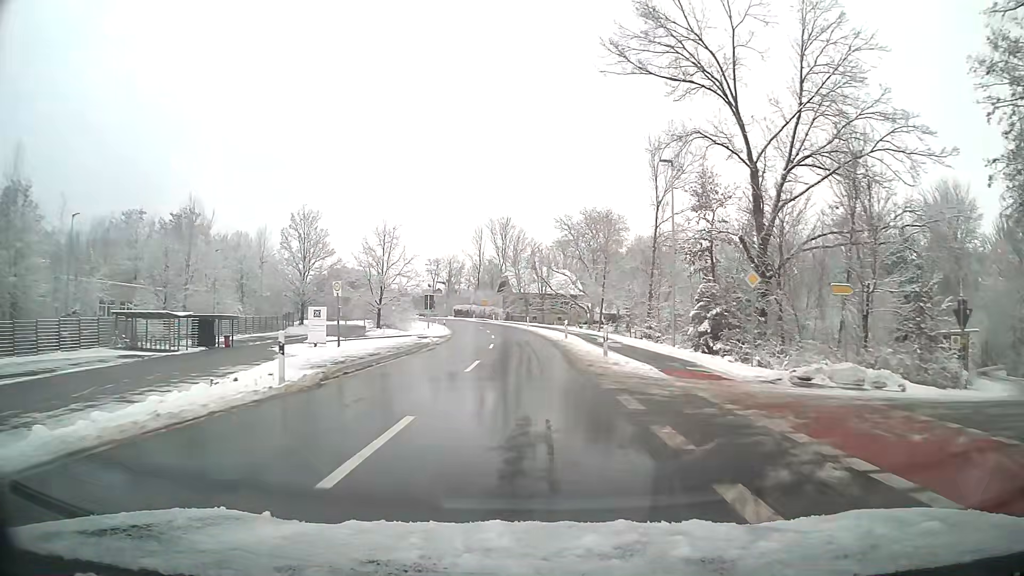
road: tertiary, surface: asphalt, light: Day
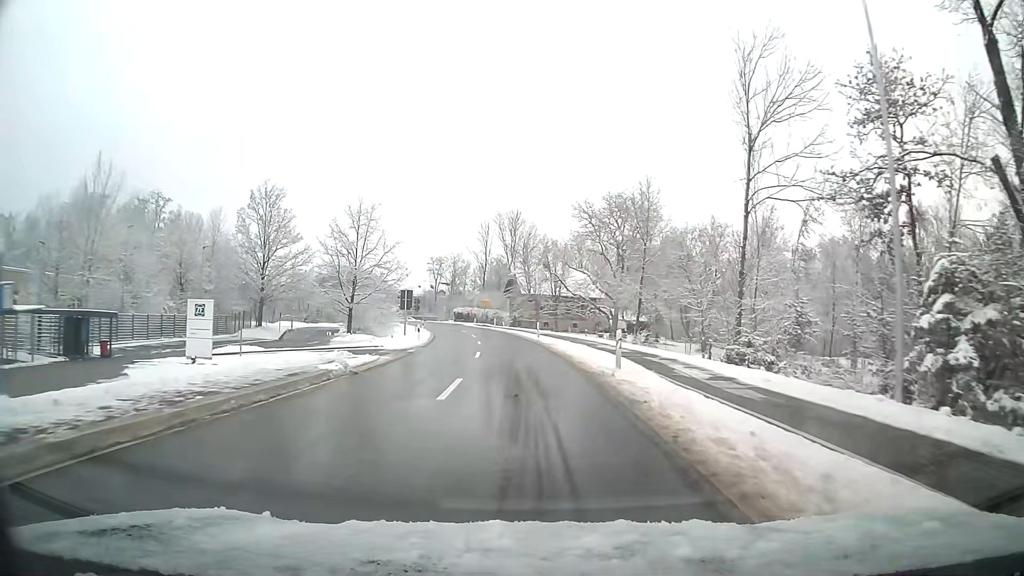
(-0.2, +18.1) m; -1°
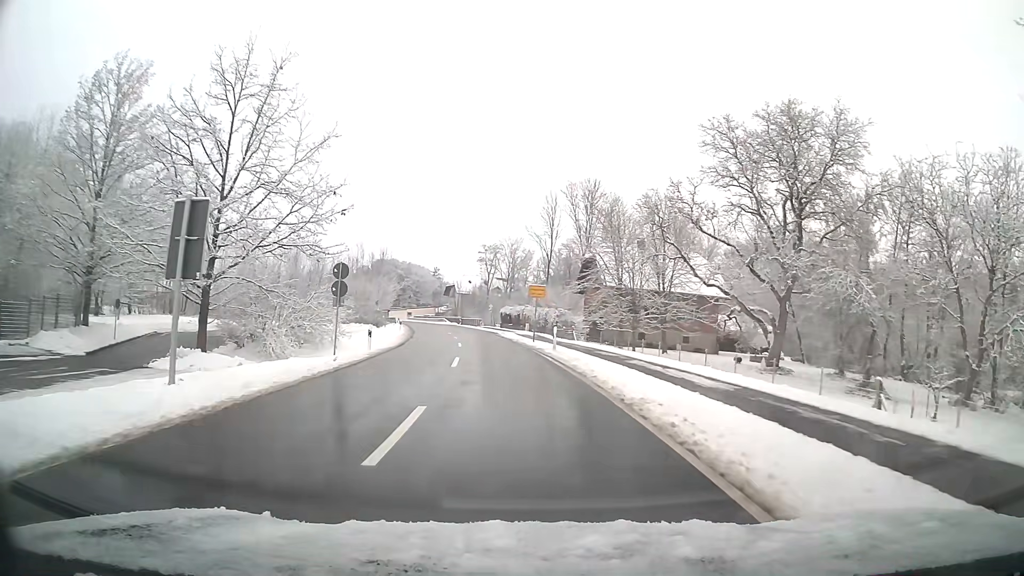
(-1.9, +41.2) m; -6°
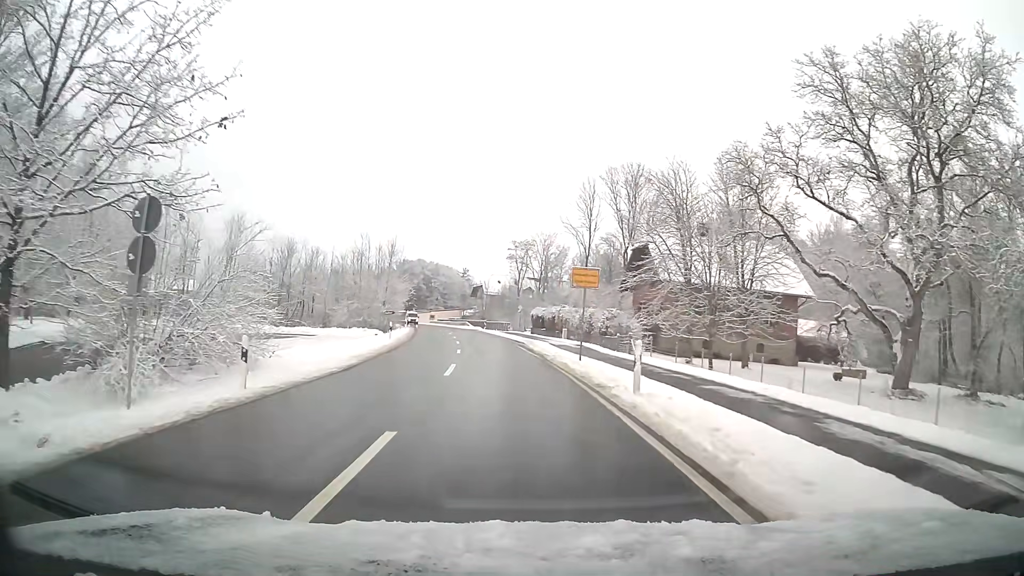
(-0.3, +14.3) m; -3°
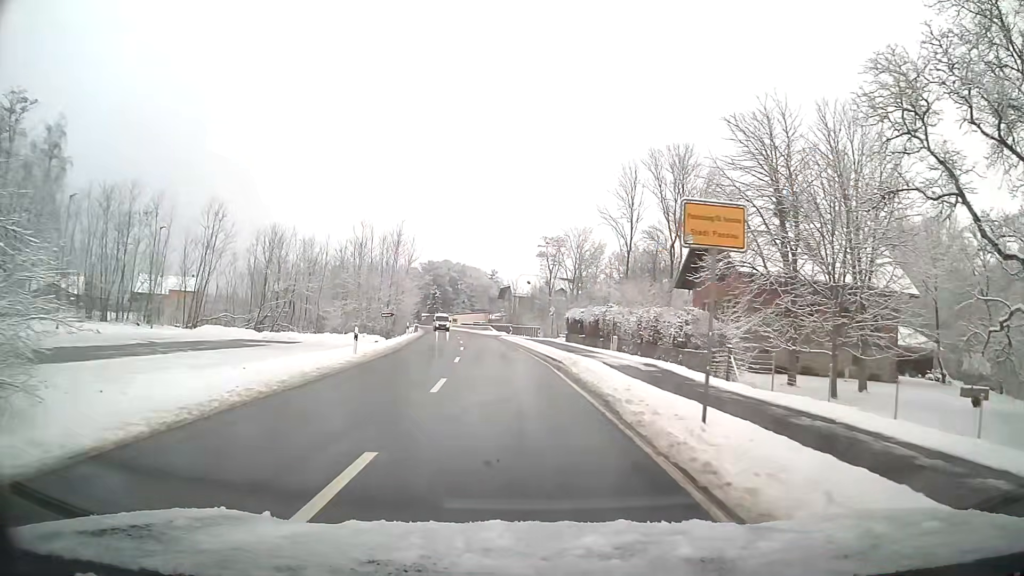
(-0.3, +13.1) m; -2°
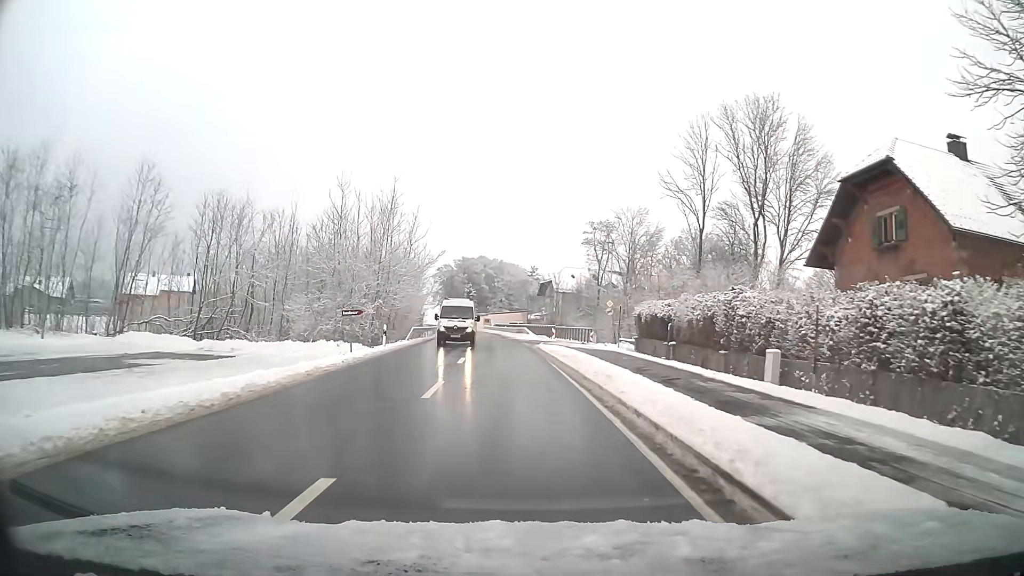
(-0.6, +19.3) m; -3°
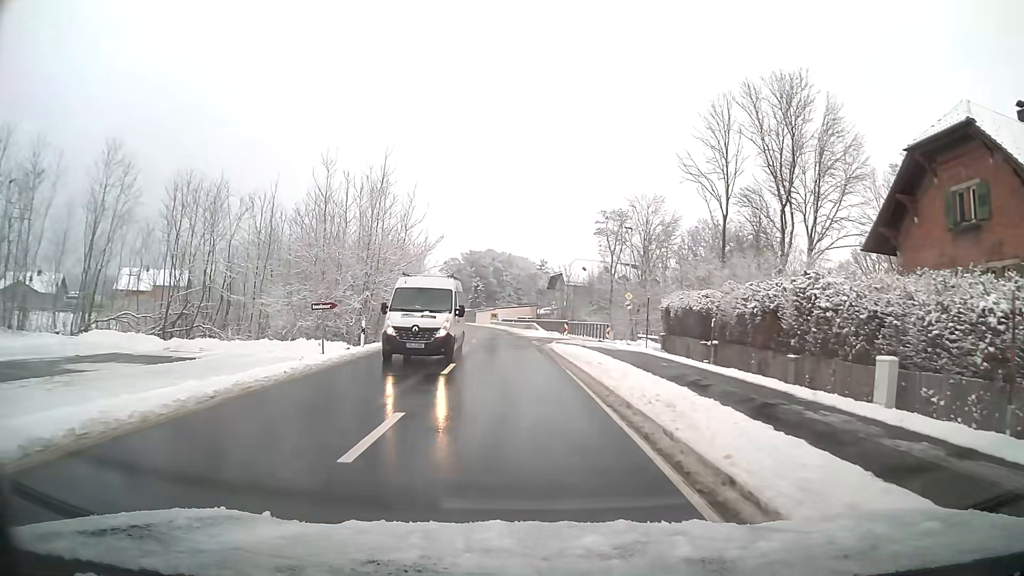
(0.0, +5.4) m; -1°
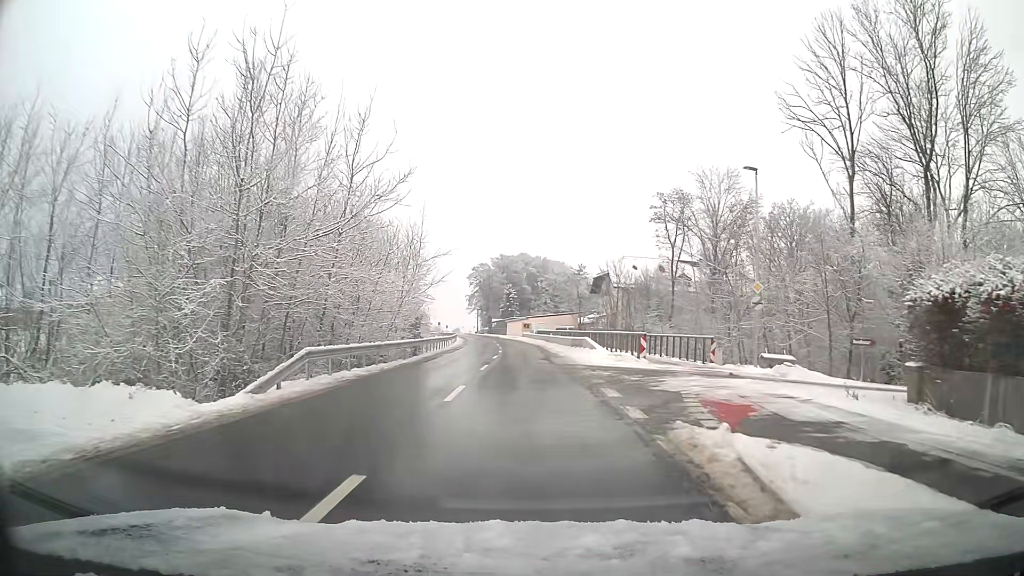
(-0.7, +21.4) m; -3°
